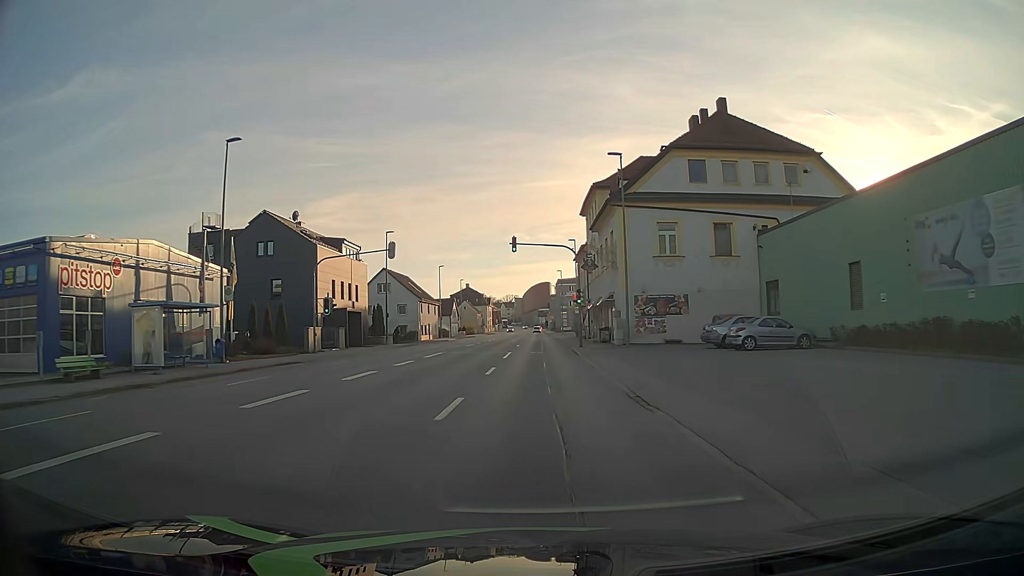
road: tertiary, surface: asphalt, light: Day
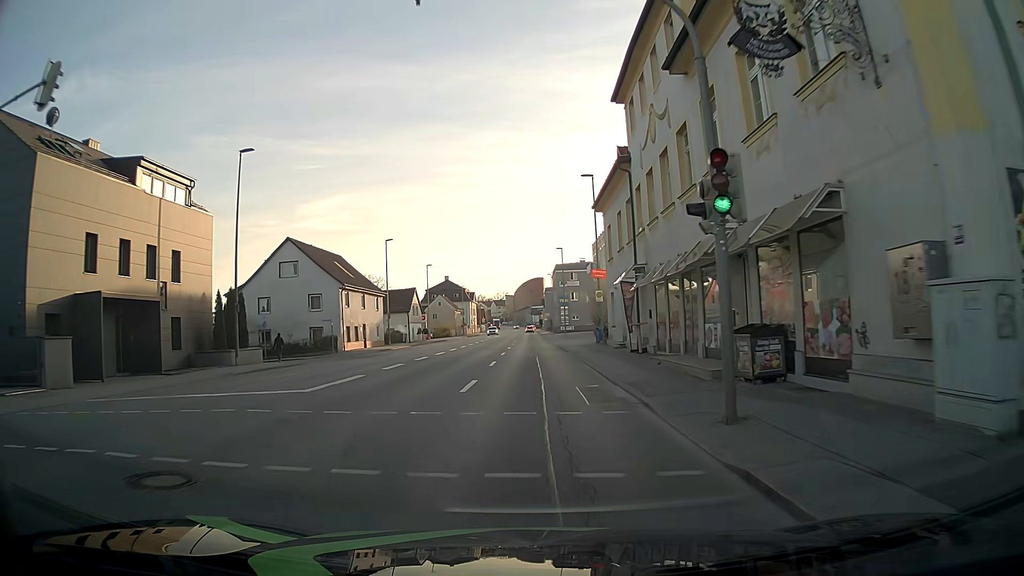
(+0.2, +30.8) m; 0°
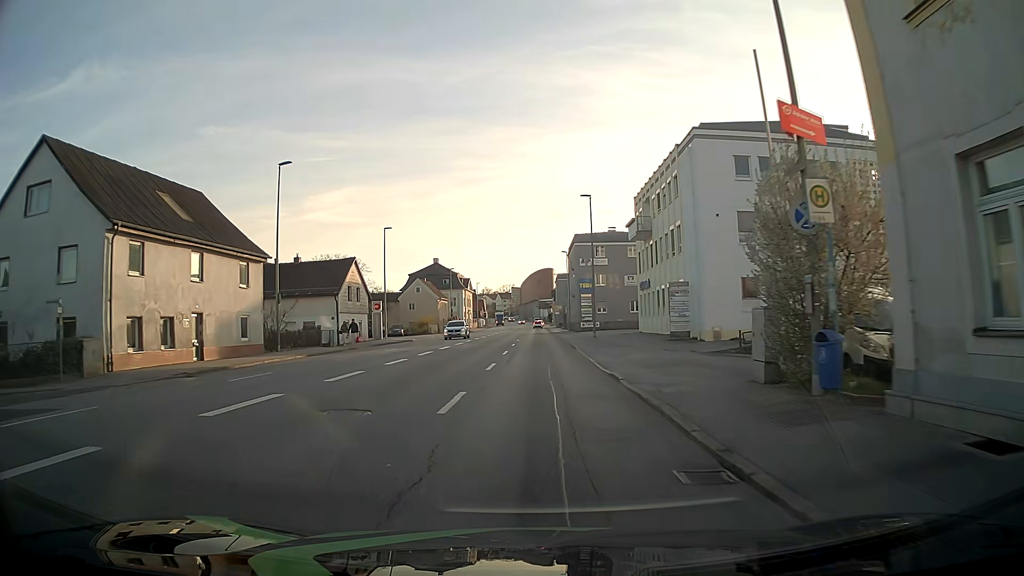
(0.0, +30.8) m; 0°
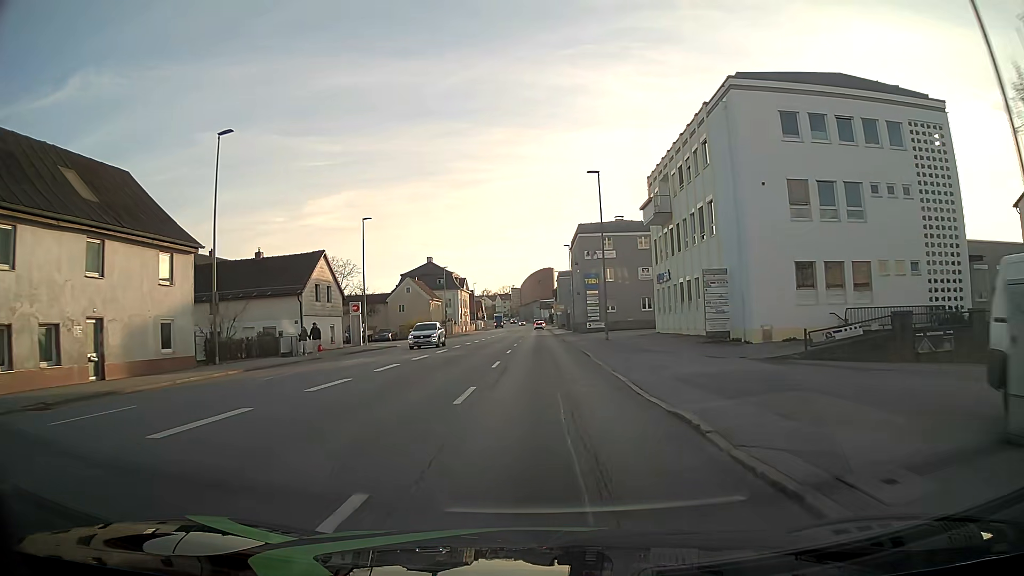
(0.0, +7.7) m; 0°
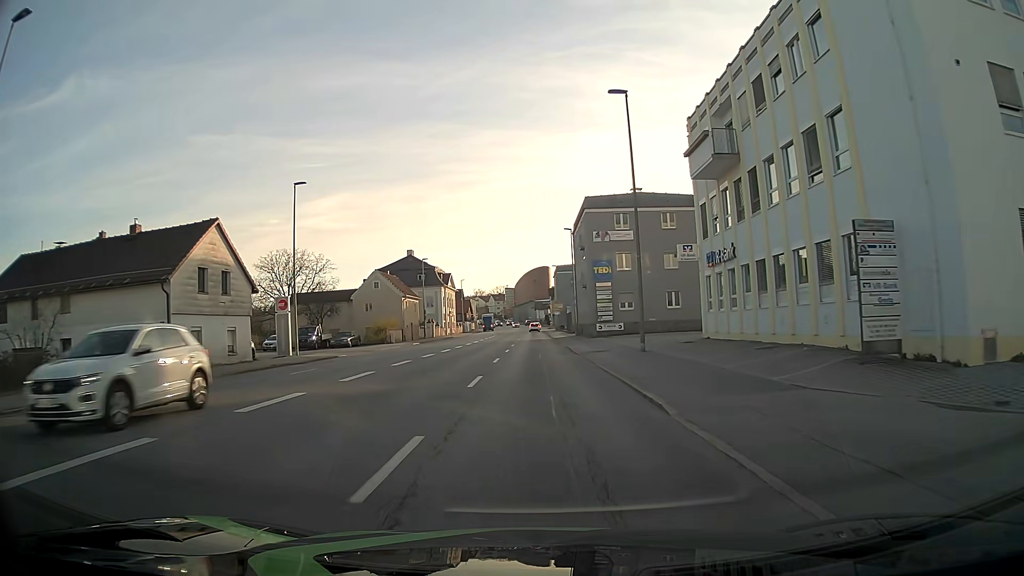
(+0.1, +15.1) m; +1°
(0, +10) (0, +20) (0, +30) (0, +40) (0, +50) (0, +60) (0, +70) (0, +80) (0, +90) (0, +100) m
